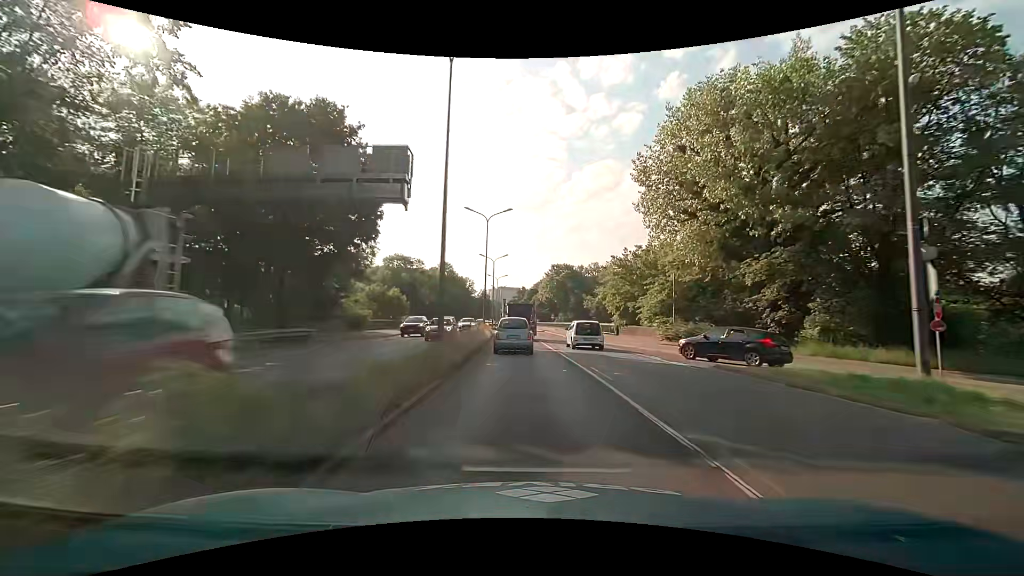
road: trunk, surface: asphalt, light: Day
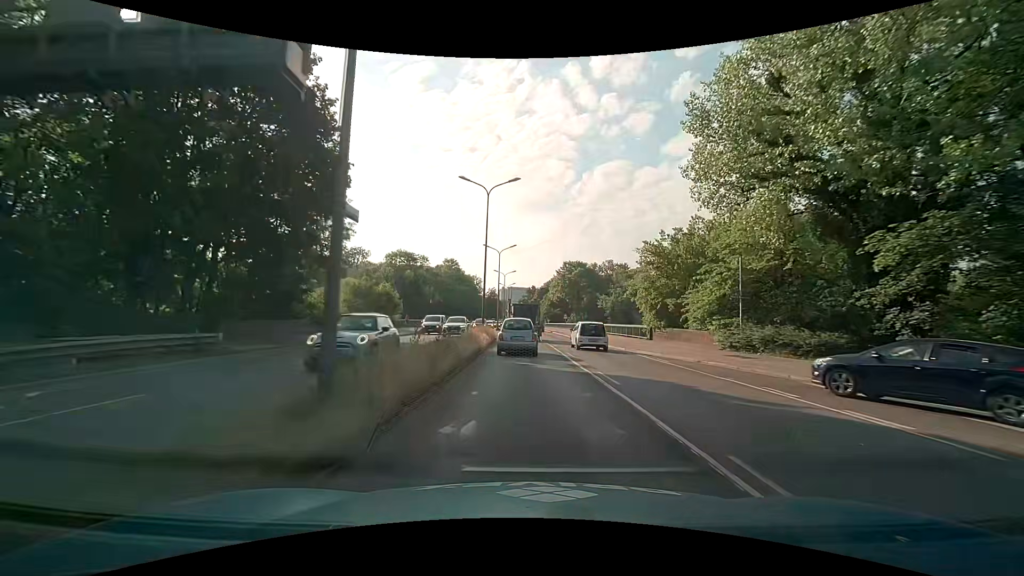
(-0.1, +9.3) m; -1°
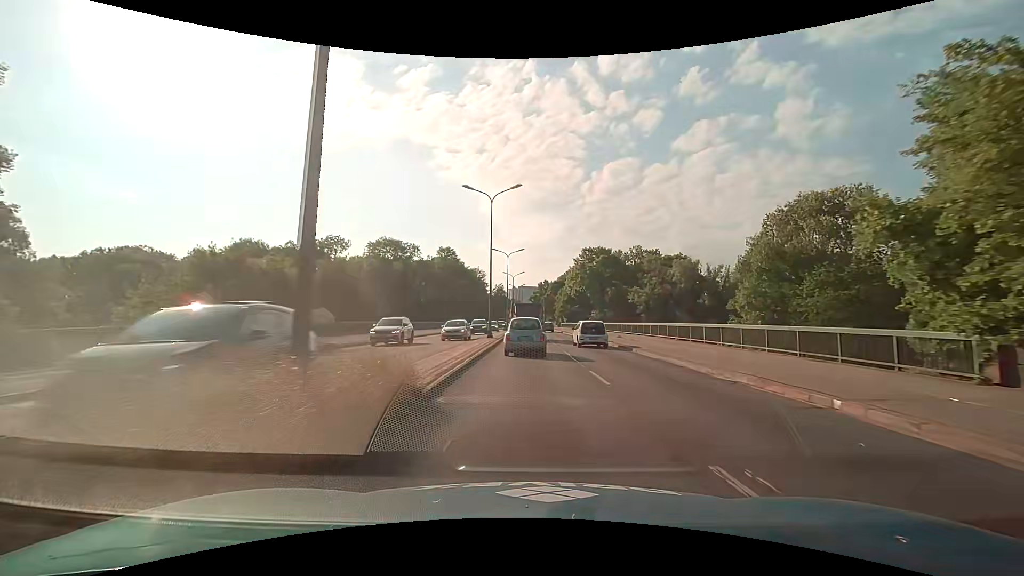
(-0.3, +27.4) m; -1°
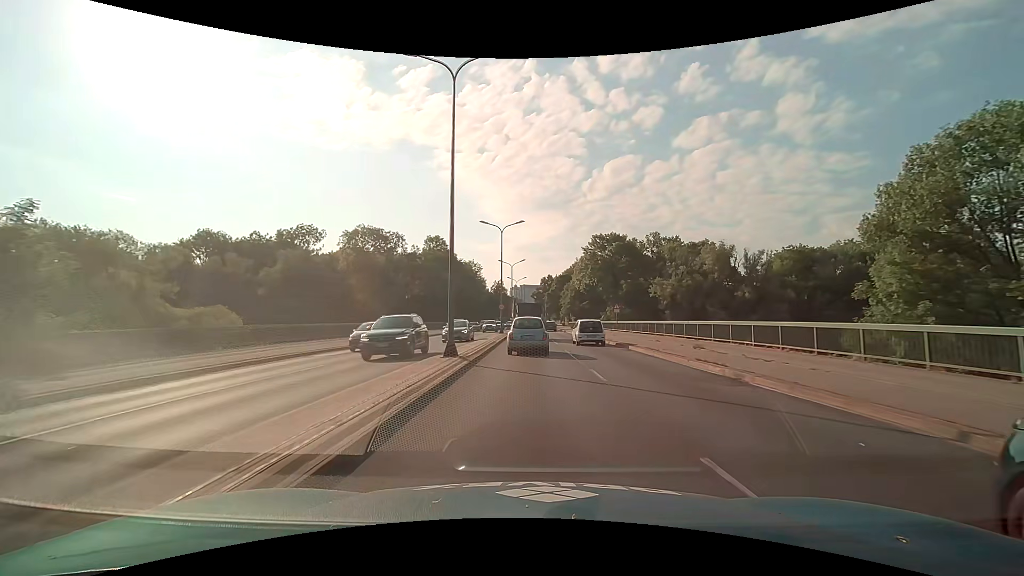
(+0.1, +17.8) m; 0°
(0, +10) (0, +20) (0, +30) (0, +40) (0, +50) (0, +60) (+1, +70) (+1, +80) (+2, +90) (+2, +100) m
